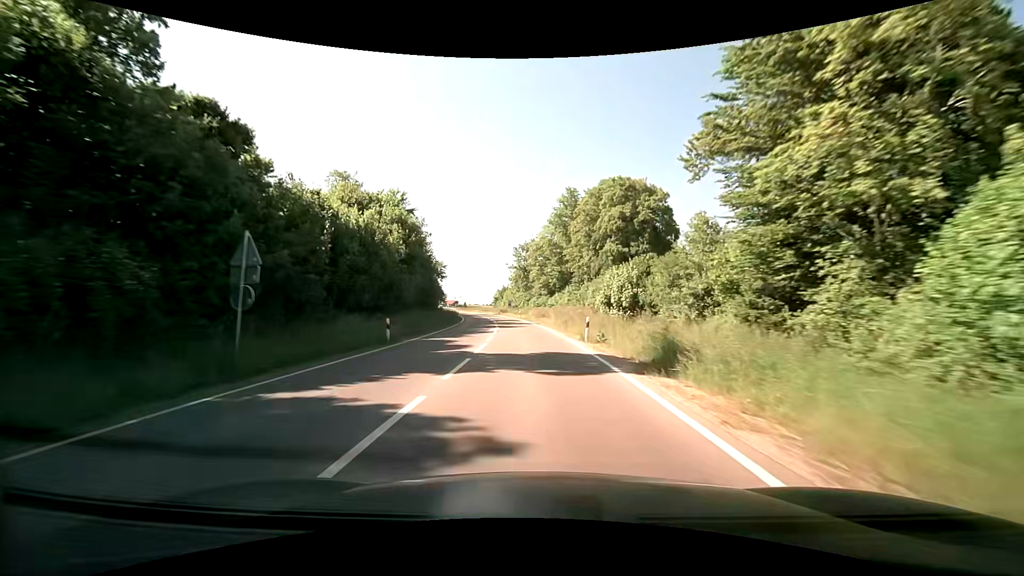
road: primary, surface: asphalt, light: Day
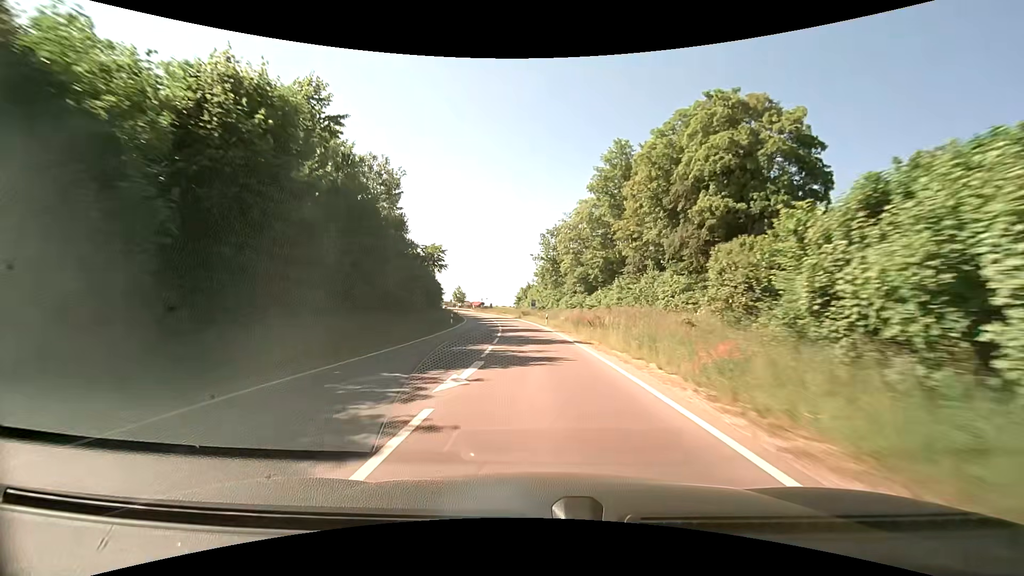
(-1.1, +25.1) m; -4°
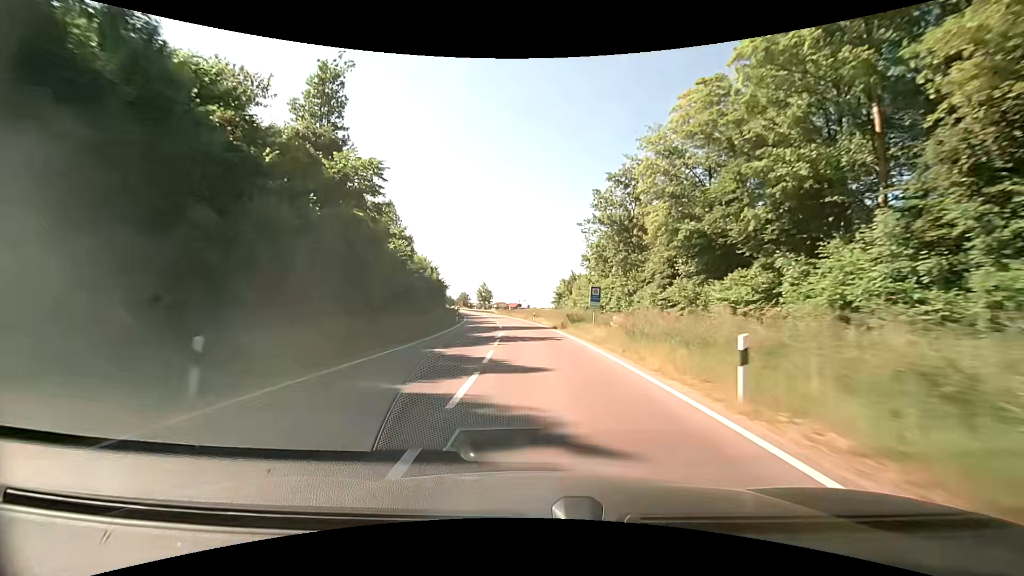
(-1.6, +38.0) m; -5°
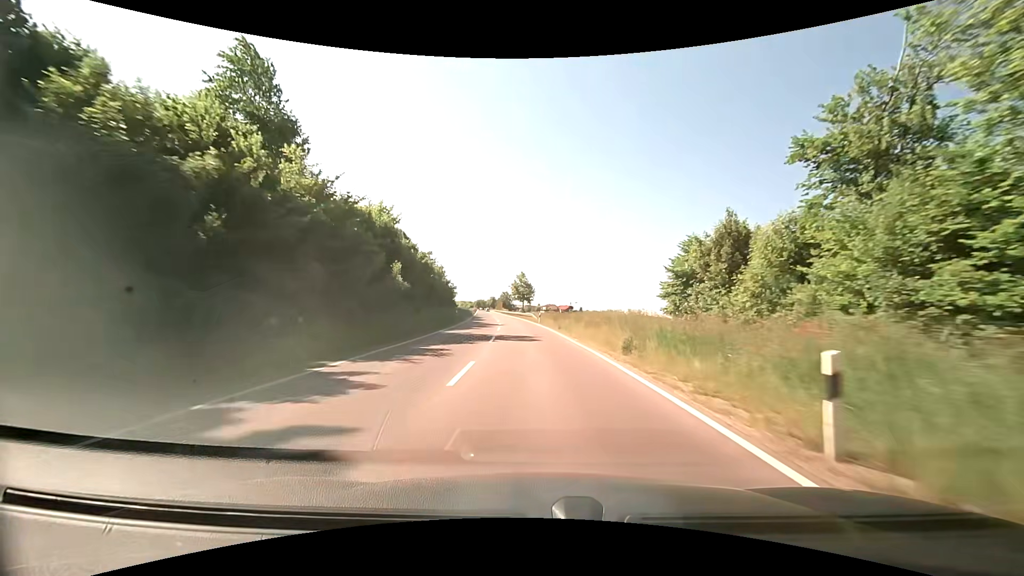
(-1.9, +51.3) m; -5°
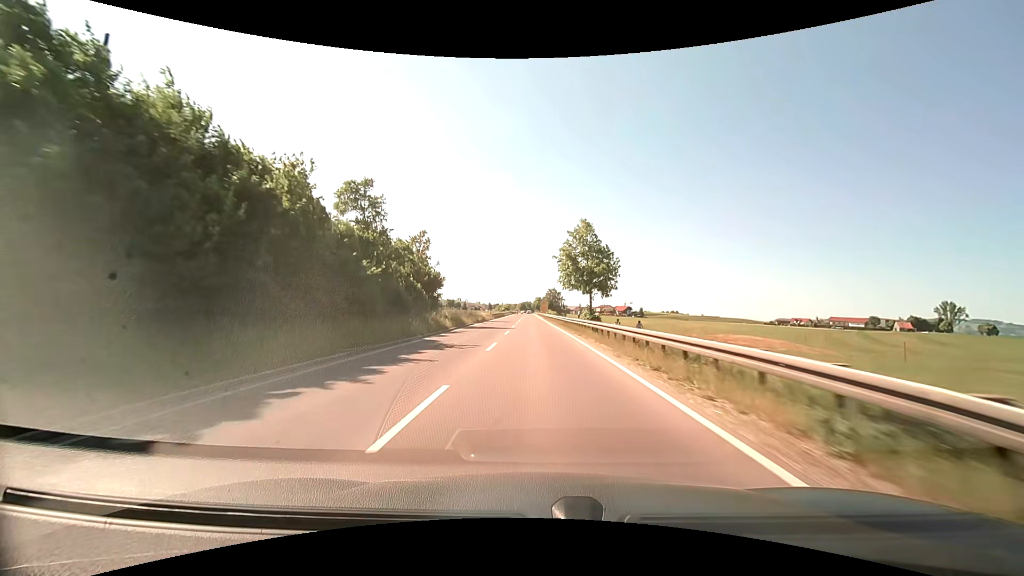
(-4.3, +64.2) m; -7°
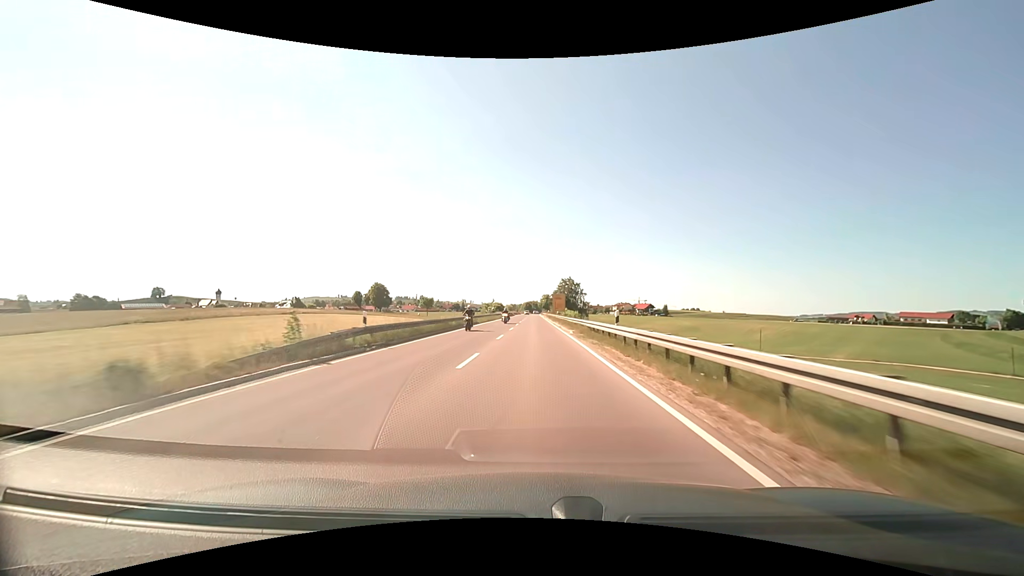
(-0.8, +65.5) m; -1°
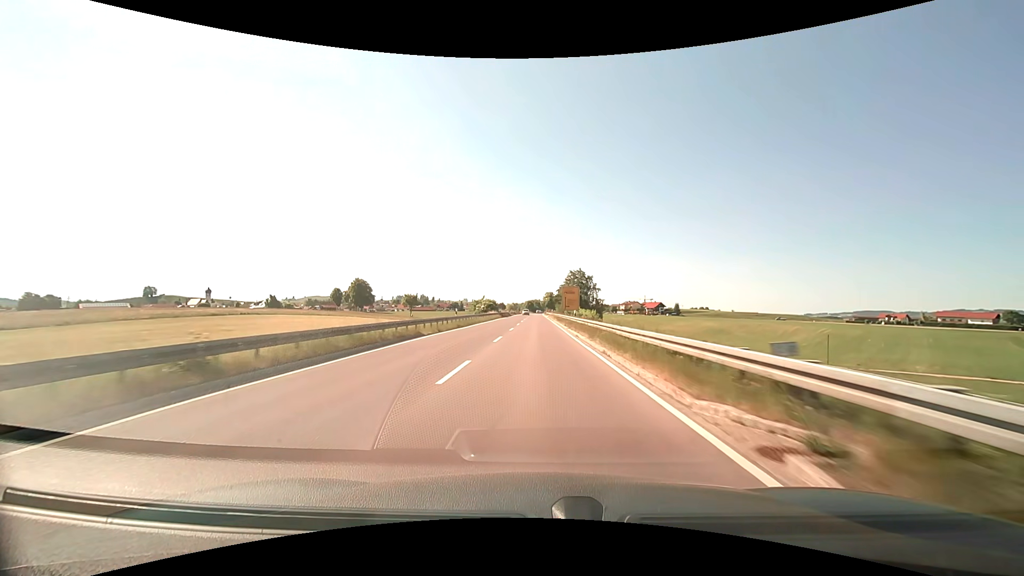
(-0.2, +26.7) m; -1°
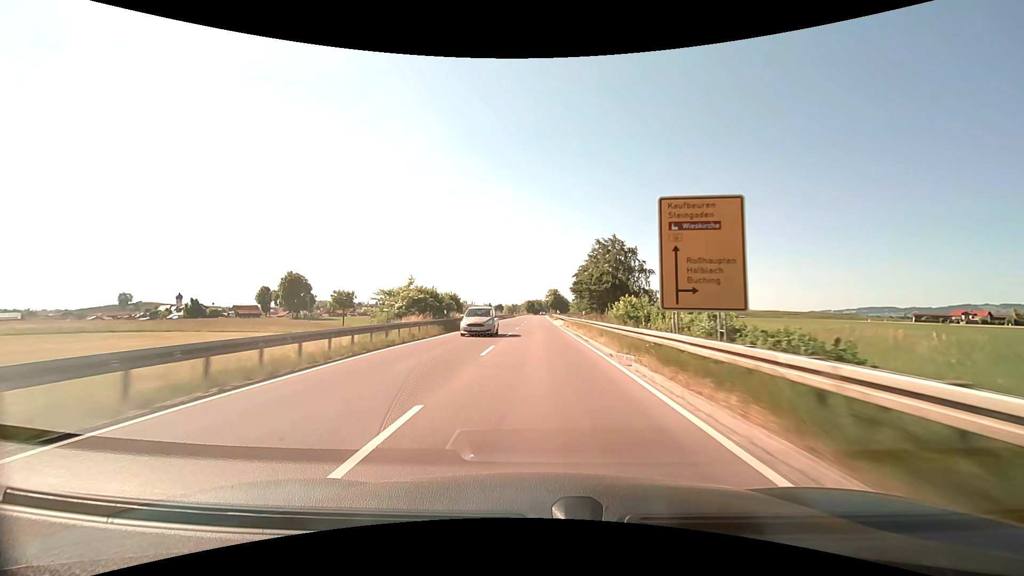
(-0.2, +54.2) m; -1°
(0, +10) (0, +20) (0, +30) (0, +40) (0, +50) (0, +60) (0, +70) (+1, +80) (+1, +90) (+1, +100) m
